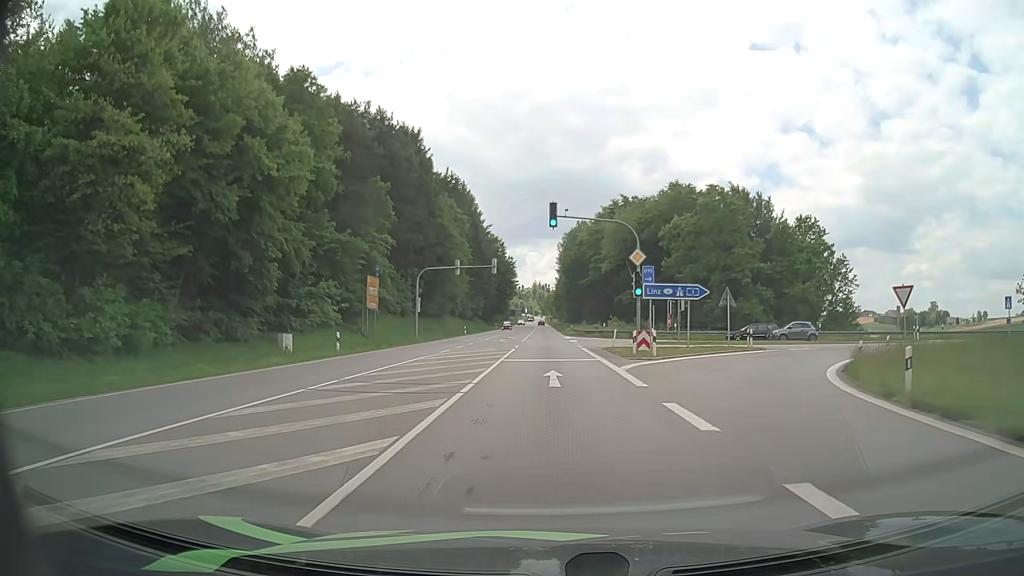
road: primary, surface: asphalt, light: Day
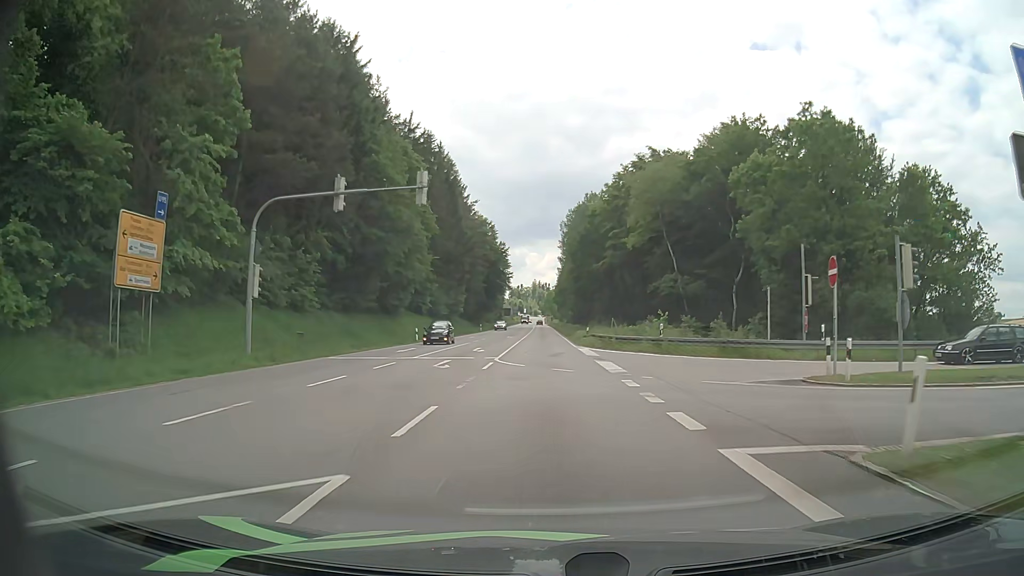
(+0.1, +30.2) m; 0°
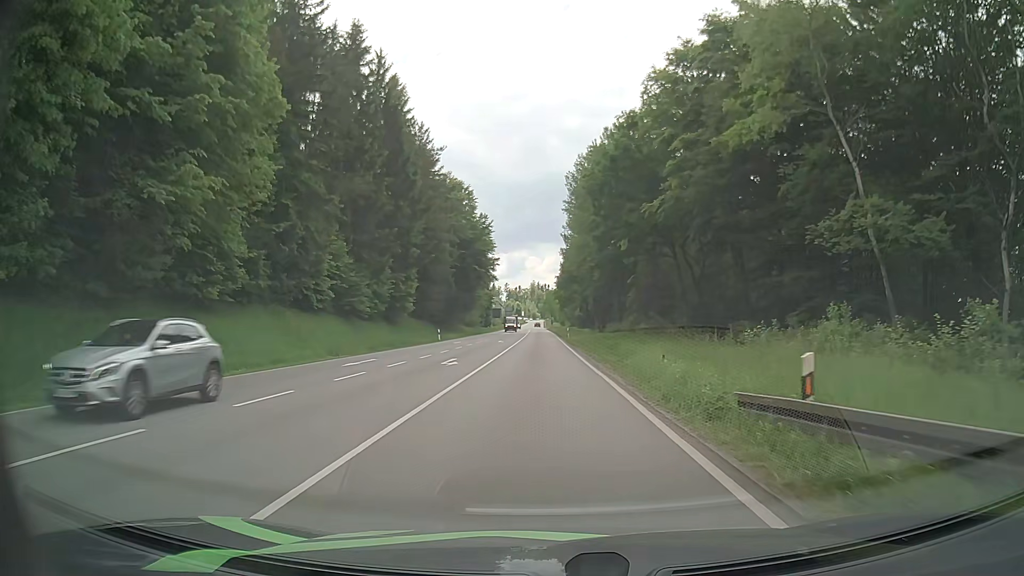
(+0.1, +38.9) m; 0°
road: secondary
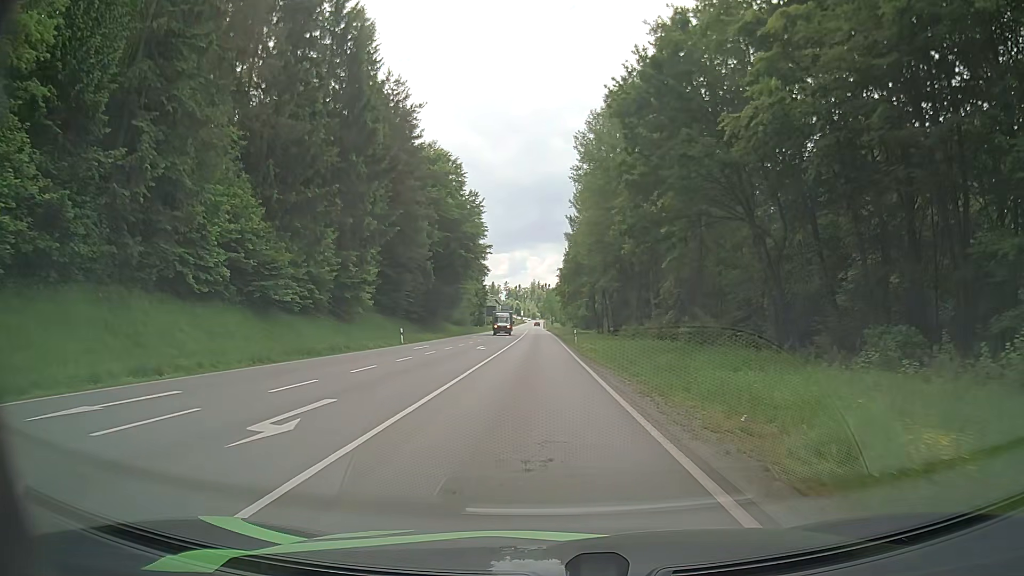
(+0.1, +16.2) m; 0°
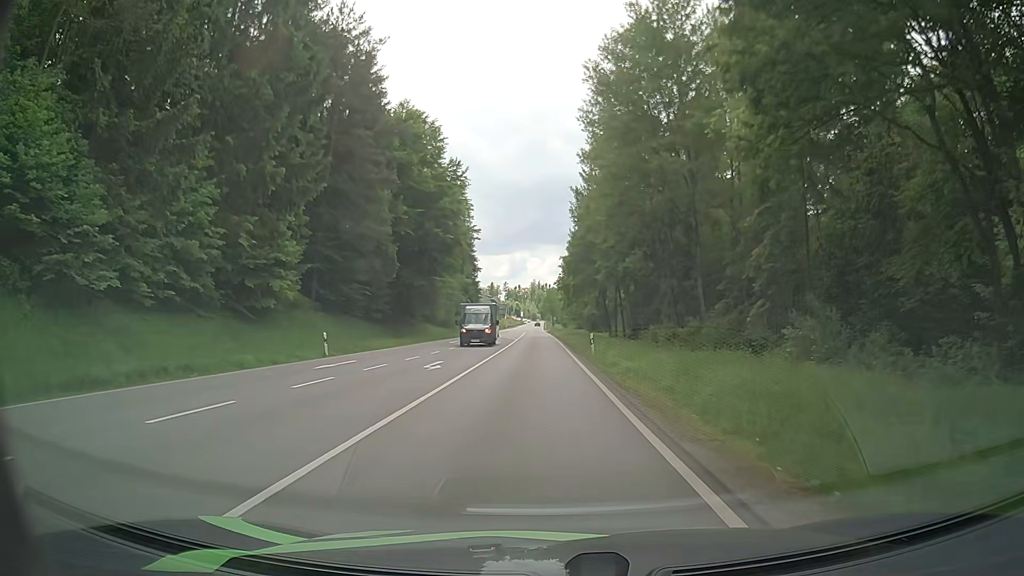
(+0.1, +16.6) m; 0°
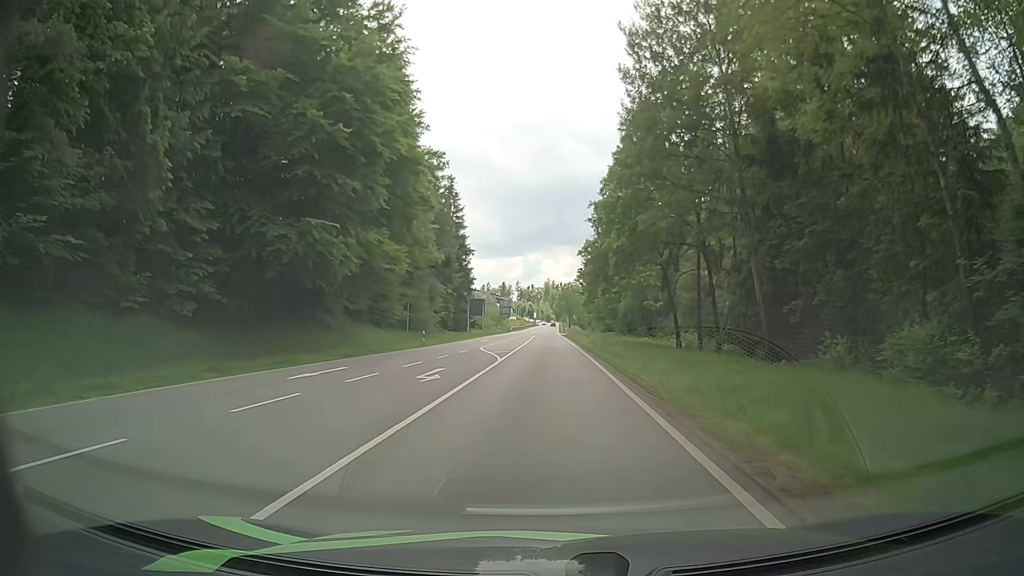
(+0.1, +34.4) m; 0°
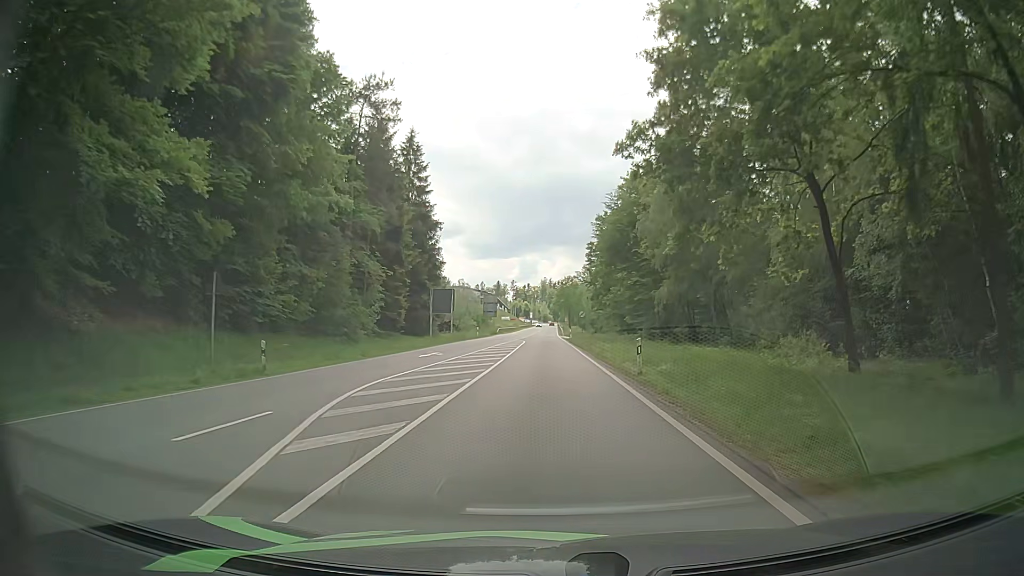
(-0.2, +26.7) m; 0°
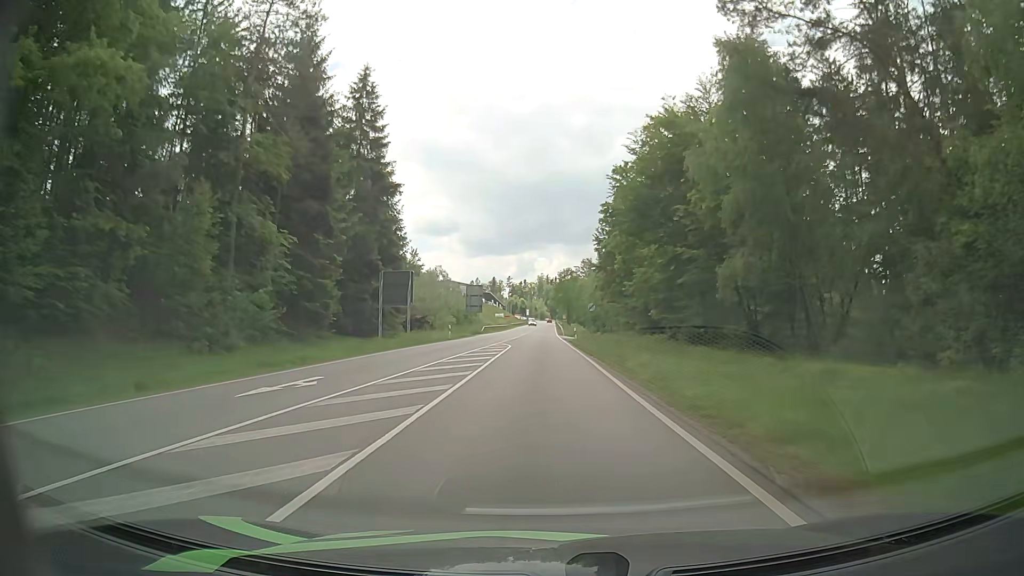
(-0.2, +18.2) m; 0°
(0, +10) (0, +20) (0, +30) (0, +40) (0, +50) (-1, +60) (-1, +70) (-1, +80) (-1, +90) (-1, +100) m
